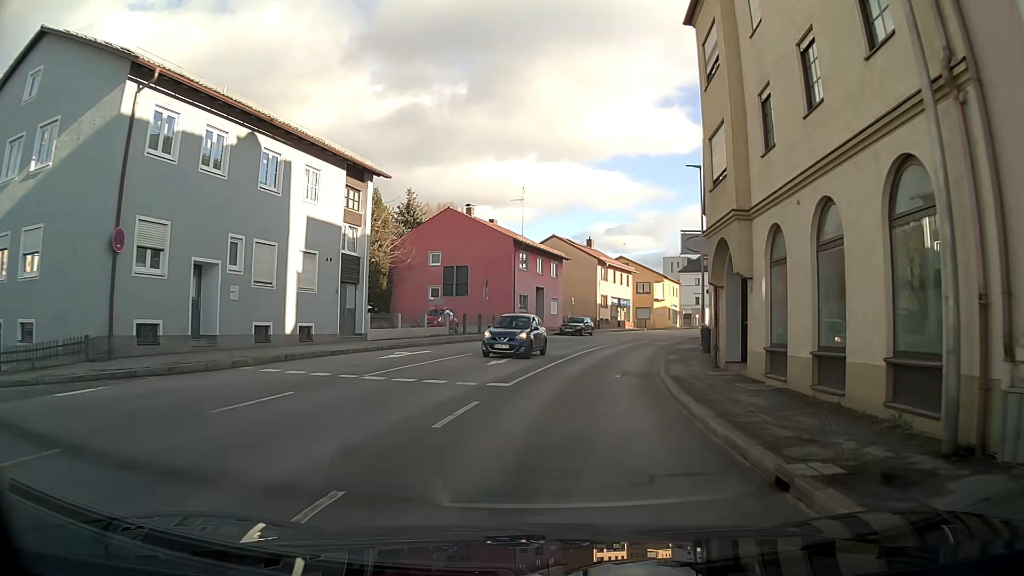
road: tertiary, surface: asphalt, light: Day
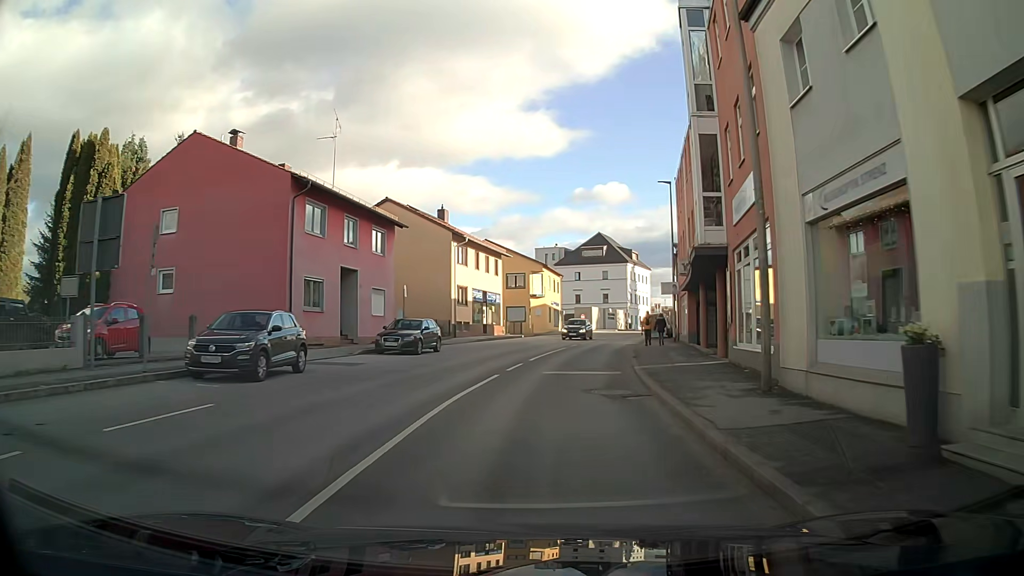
(+2.5, +23.7) m; +12°
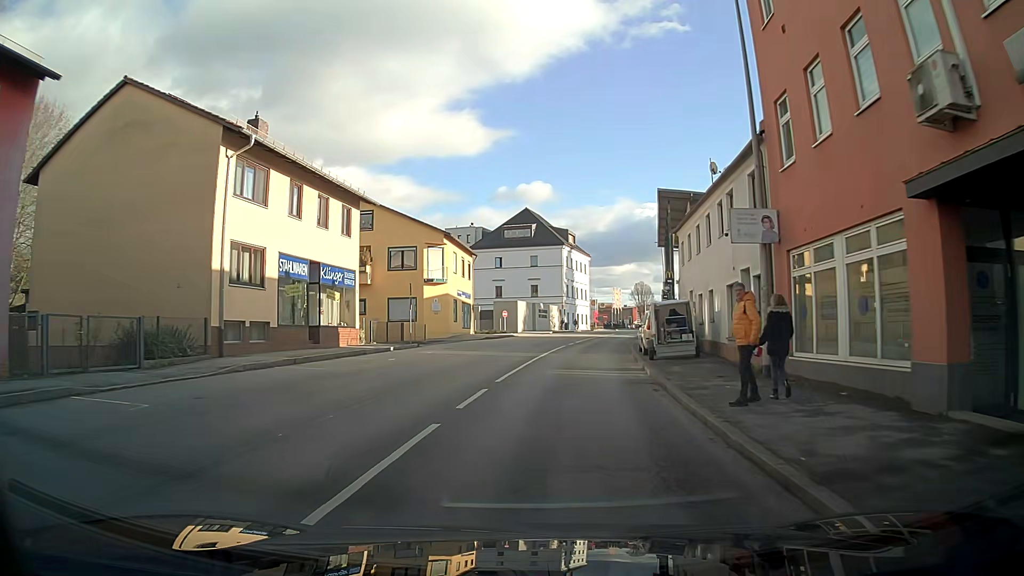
(+1.7, +25.9) m; +6°
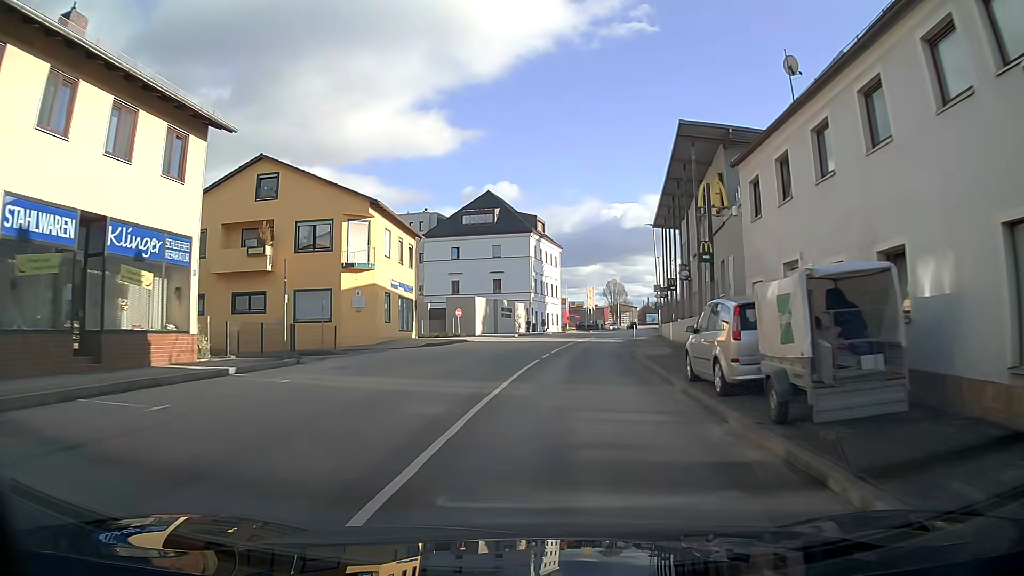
(+0.3, +13.3) m; +3°
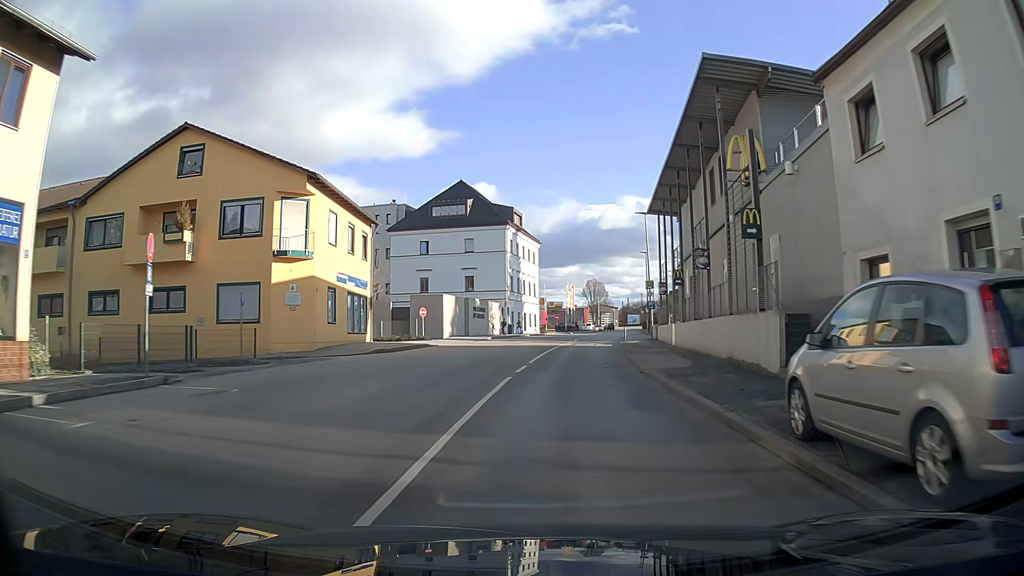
(+0.1, +6.7) m; +2°
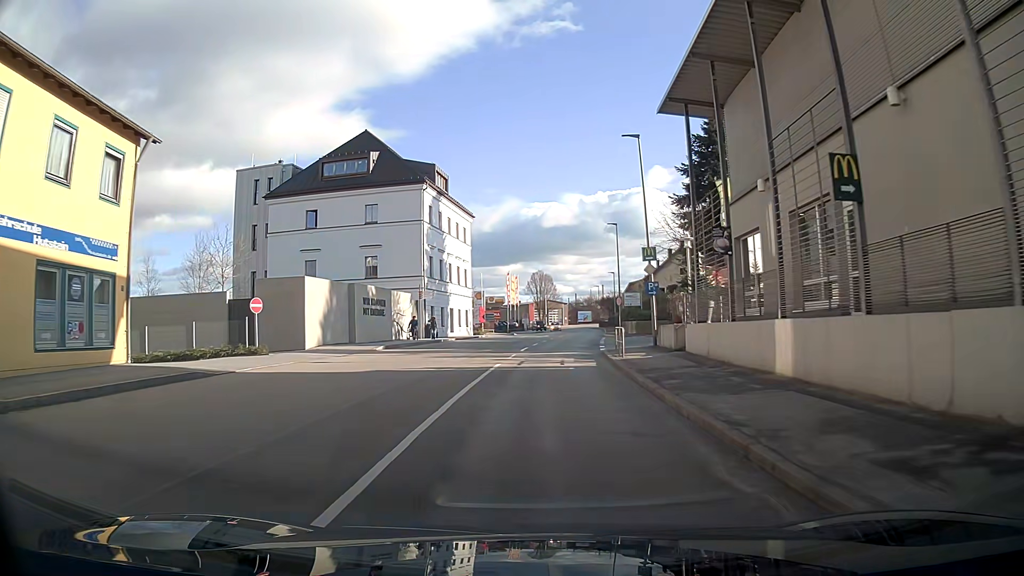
(+0.9, +20.6) m; +4°
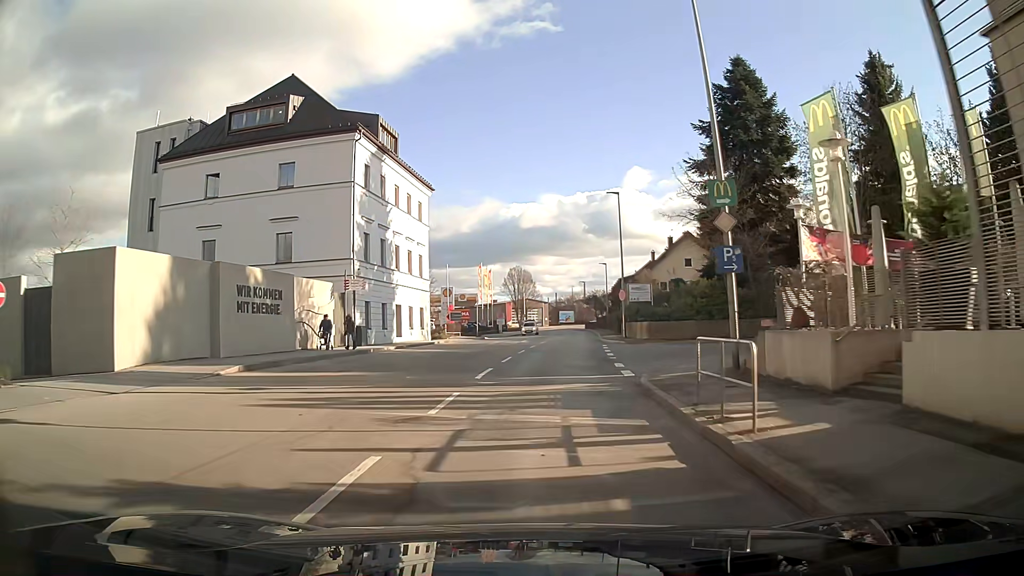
(+0.3, +14.2) m; +2°
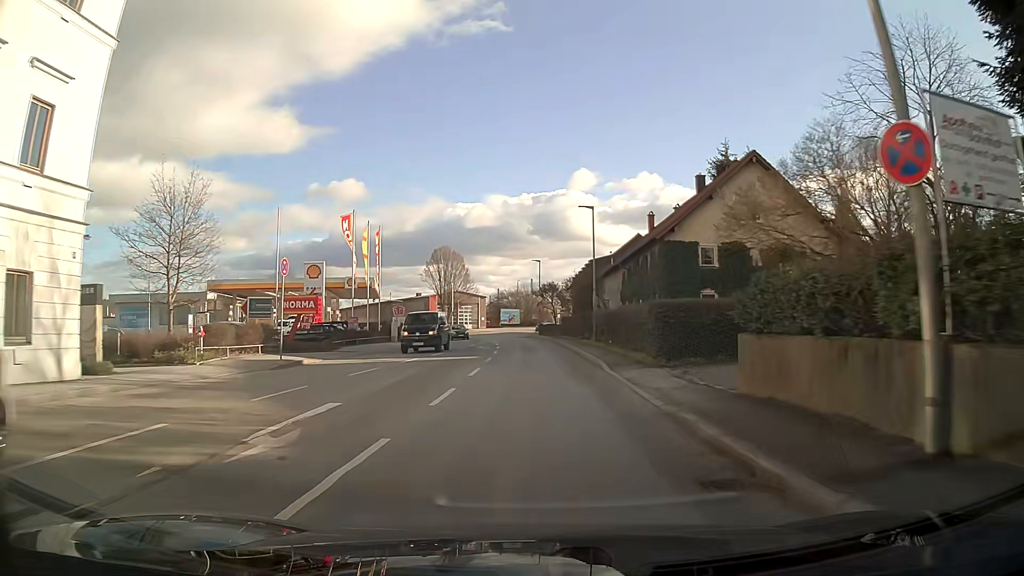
(+1.5, +36.4) m; +4°
(0, +10) (0, +20) (0, +30) (-1, +40) (-1, +50) (-3, +60) (-5, +70) (-8, +79) (-12, +88) (-17, +97) m
